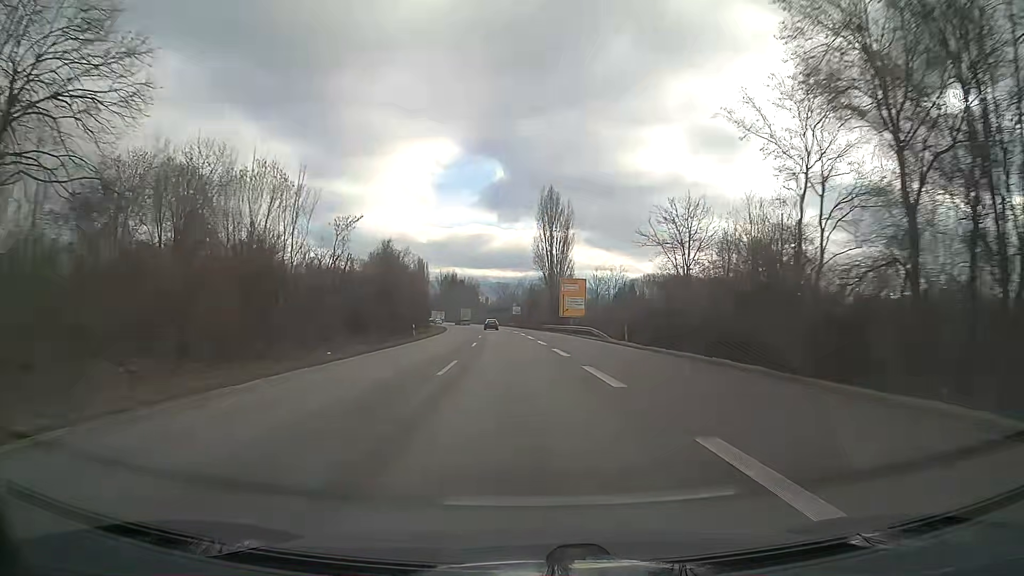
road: trunk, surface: asphalt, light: Day
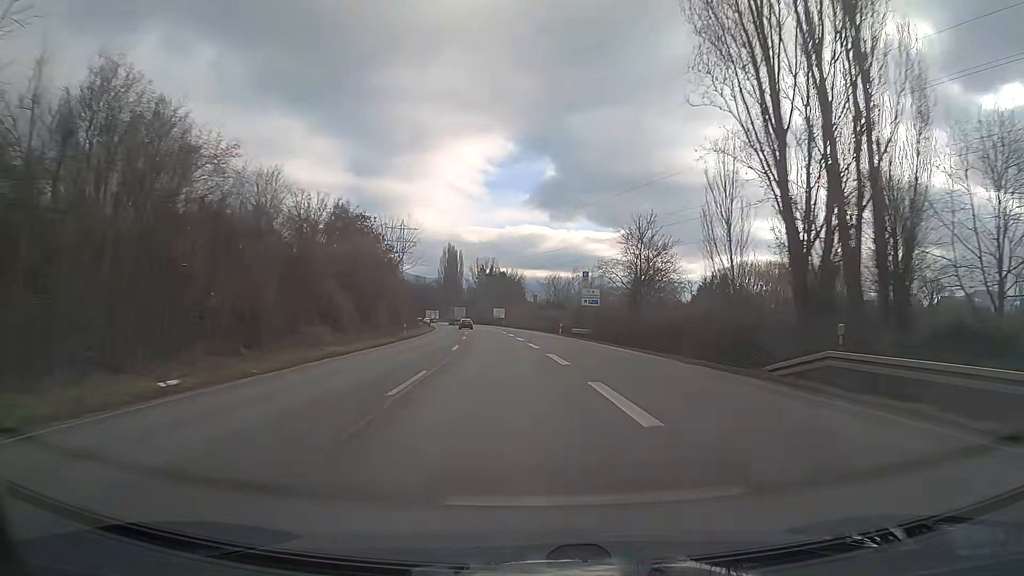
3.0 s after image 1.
(-3.7, +76.8) m; -4°
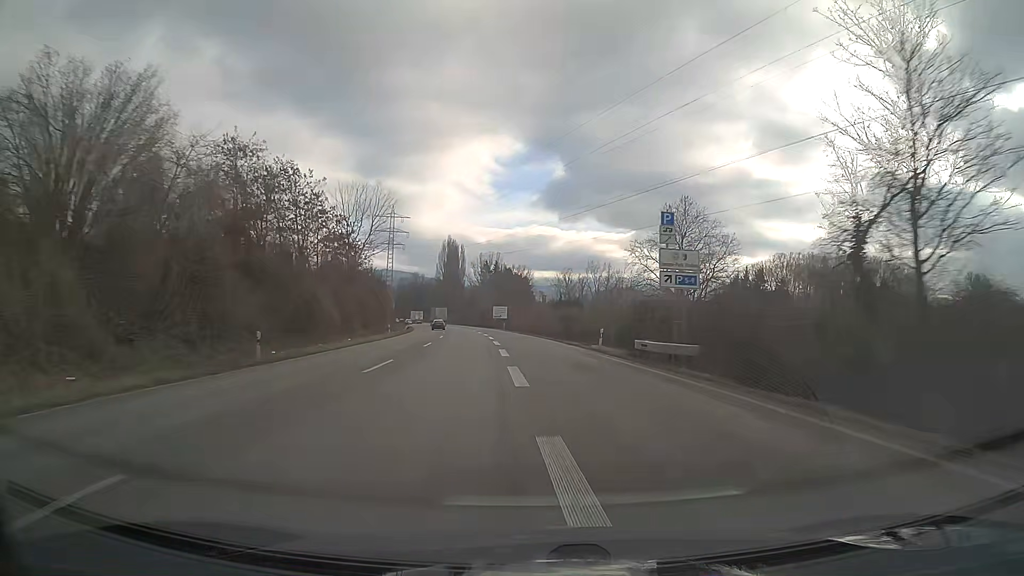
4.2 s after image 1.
(-0.1, +30.7) m; -1°
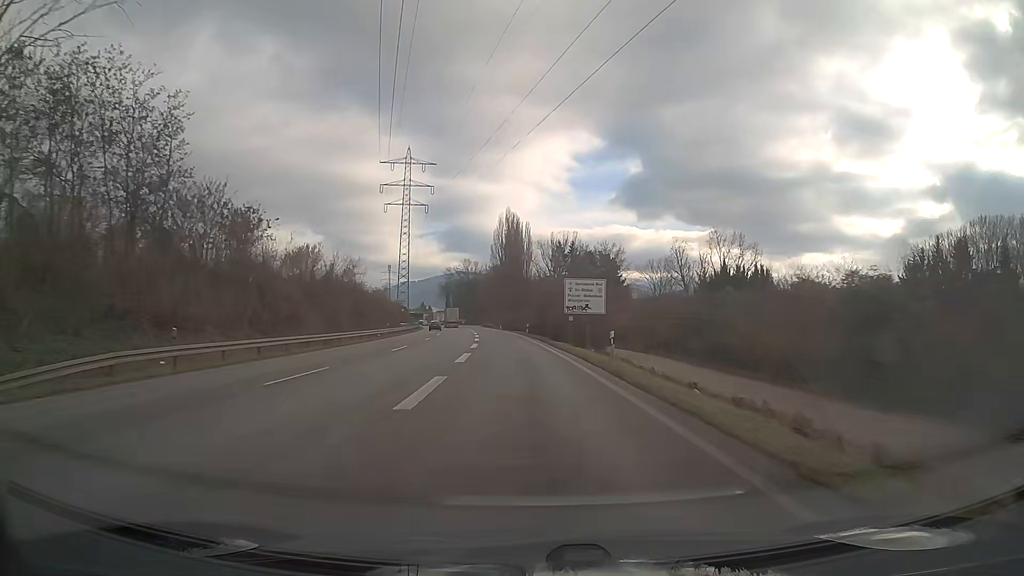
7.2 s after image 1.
(-3.7, +75.7) m; -6°
(0, +10) (0, +20) (-1, +30) (-1, +40) (-2, +50) (-3, +60) (-4, +70) (-4, +80) (-6, +90) (-7, +100) m
